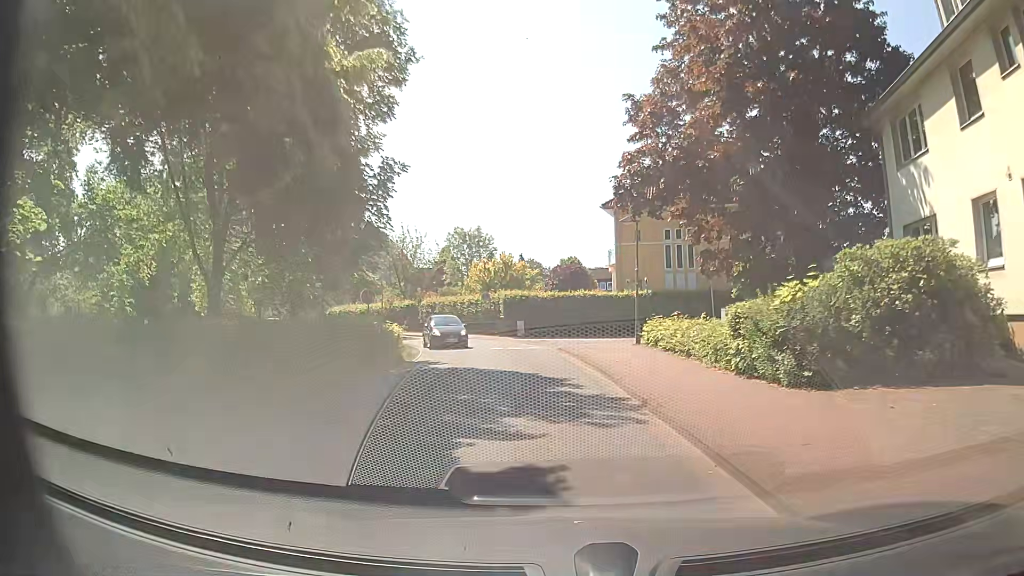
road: residential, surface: asphalt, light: Day
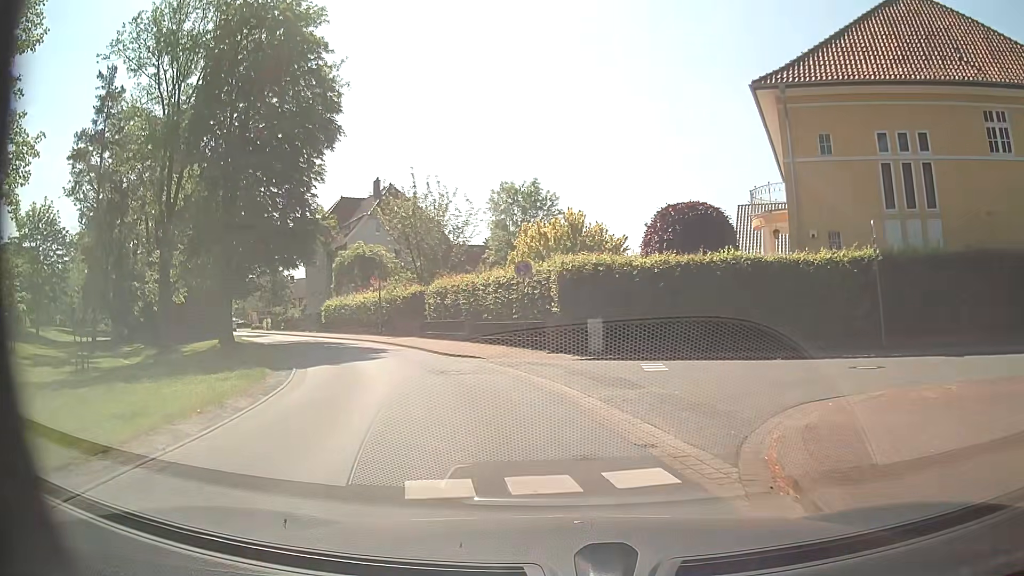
(-0.7, +23.0) m; -6°
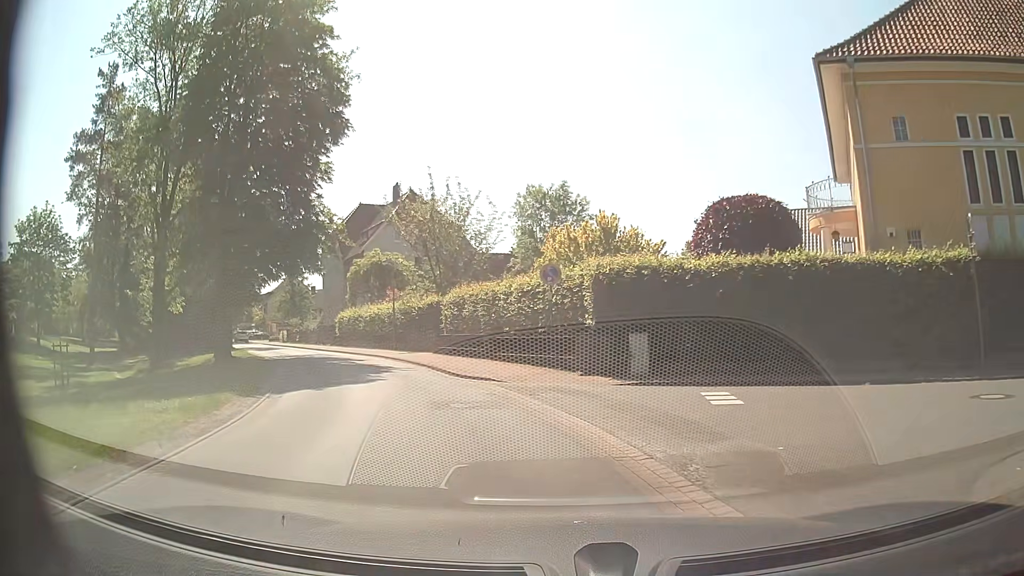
(-0.1, +3.6) m; -2°
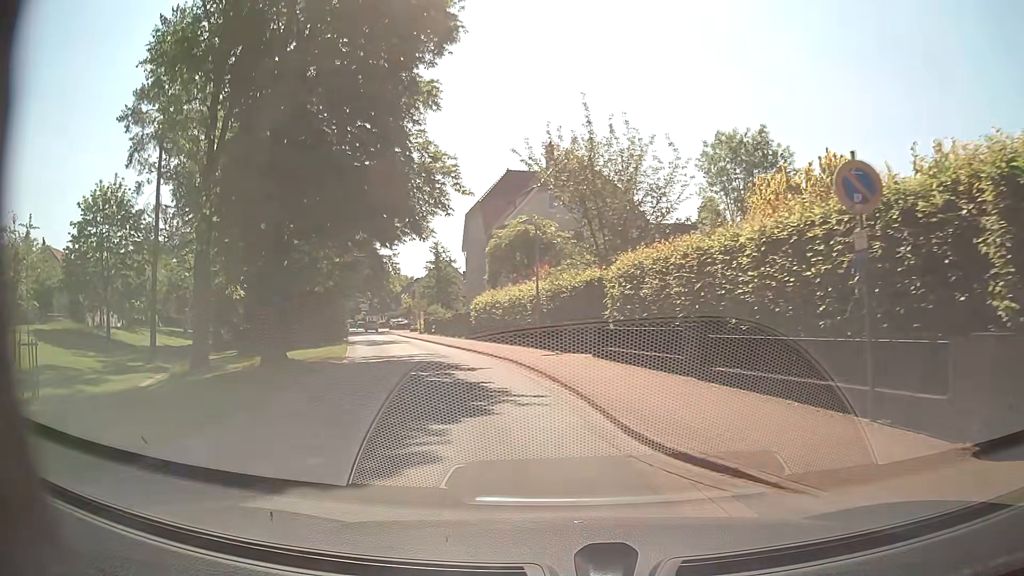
(-1.5, +11.2) m; -15°
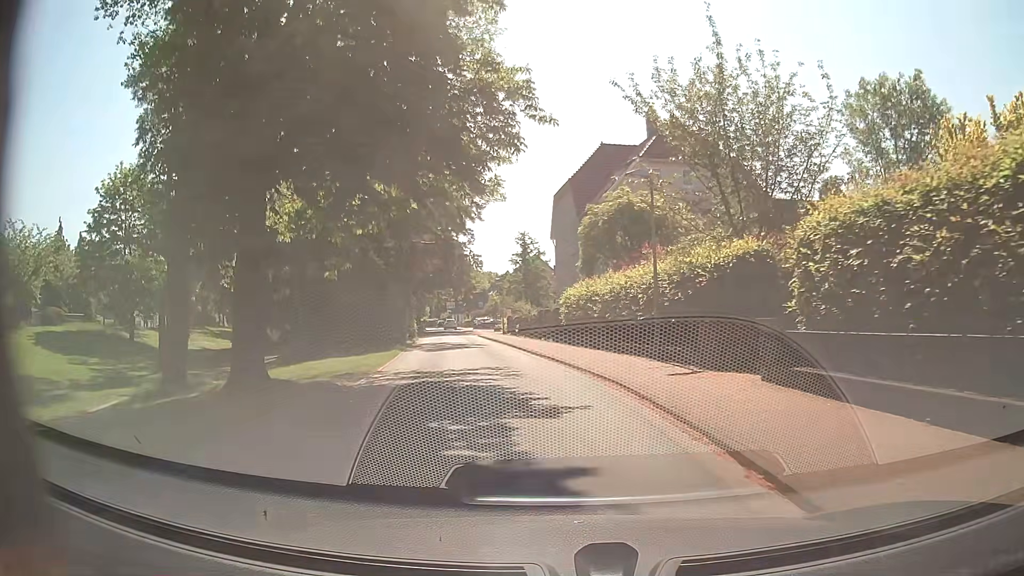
(-0.7, +8.4) m; -8°
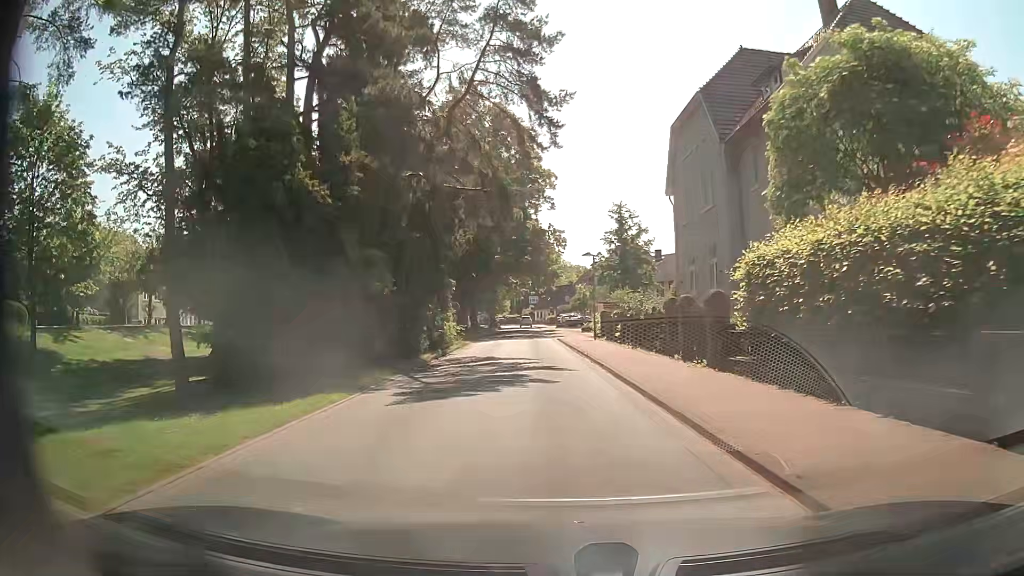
(-1.5, +18.5) m; -8°
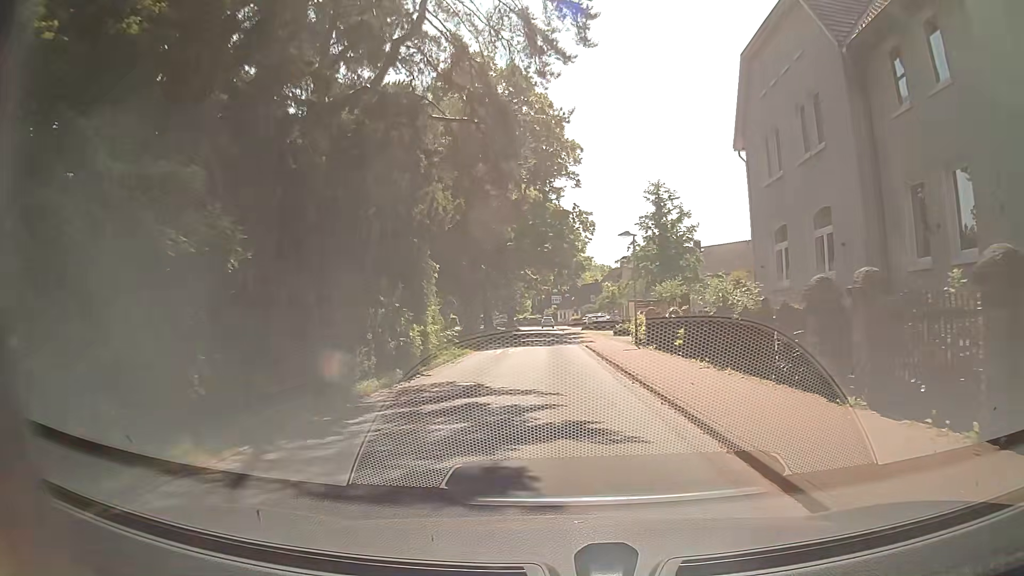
(-0.1, +10.0) m; -2°
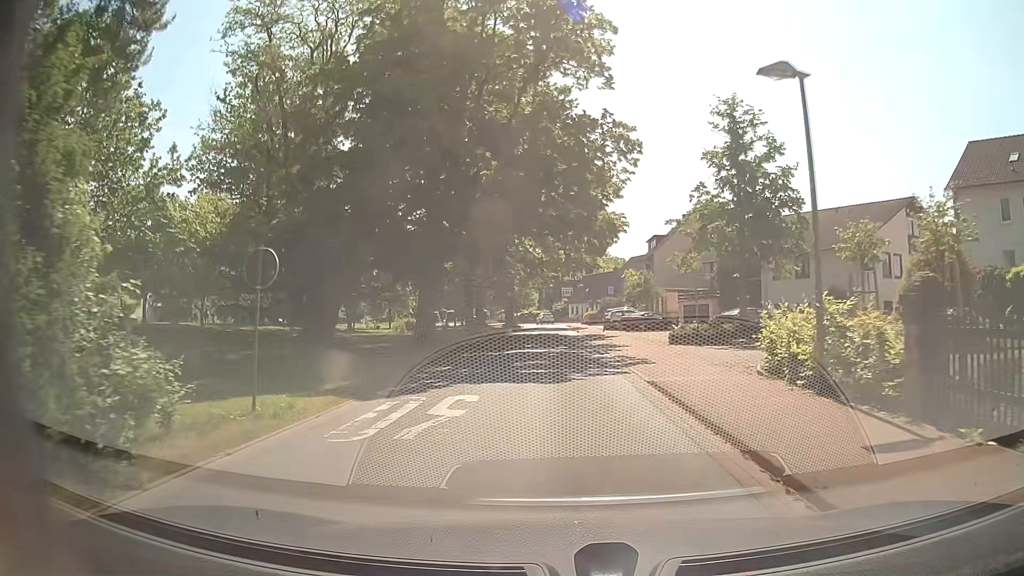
(-0.2, +20.2) m; 0°
(0, +10) (0, +20) (0, +30) (0, +40) (-1, +50) (-1, +60) (-1, +70) (-1, +80) (-2, +90) (-3, +100) m
